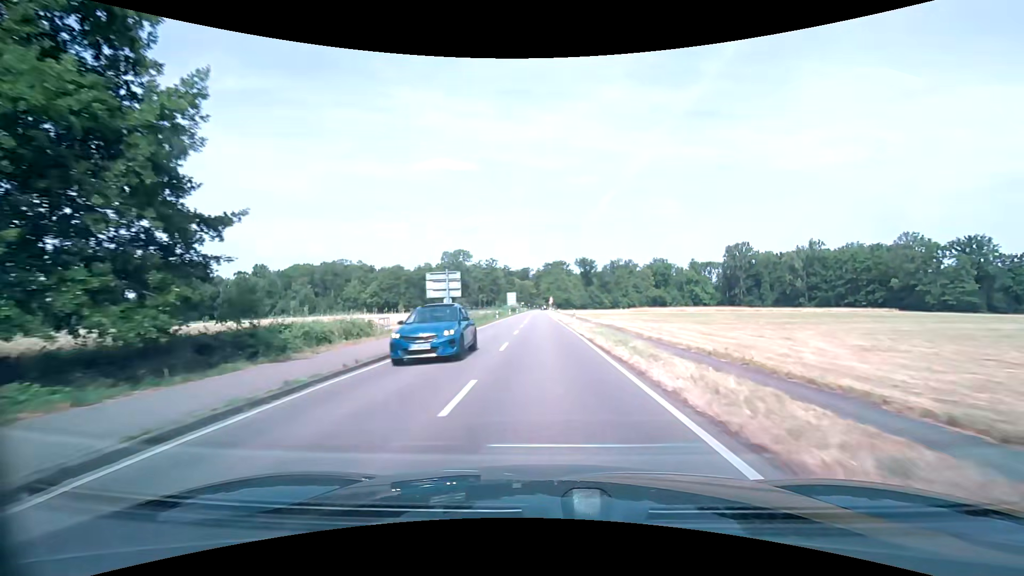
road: secondary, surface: asphalt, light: Day
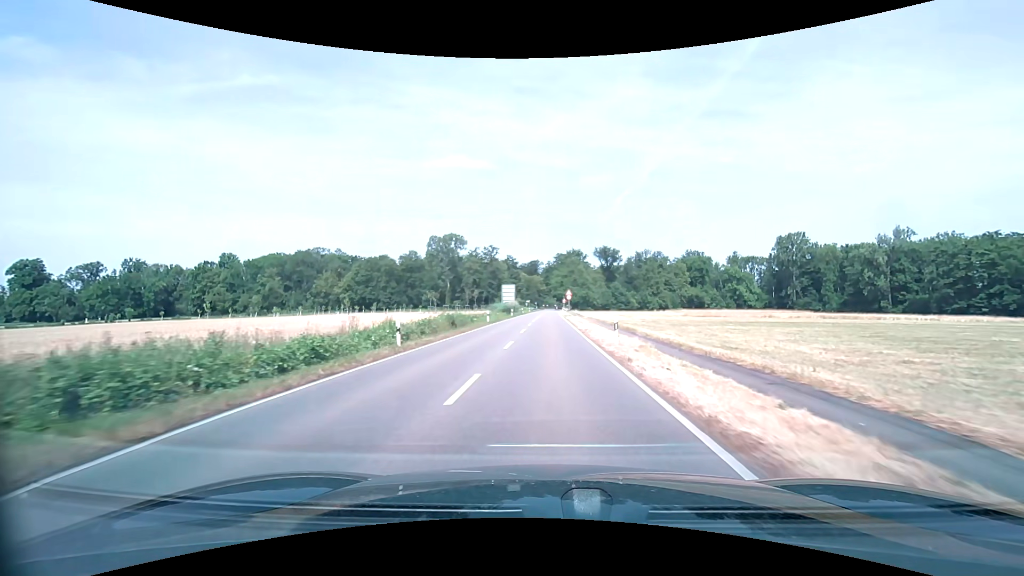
(-0.6, +44.6) m; -2°
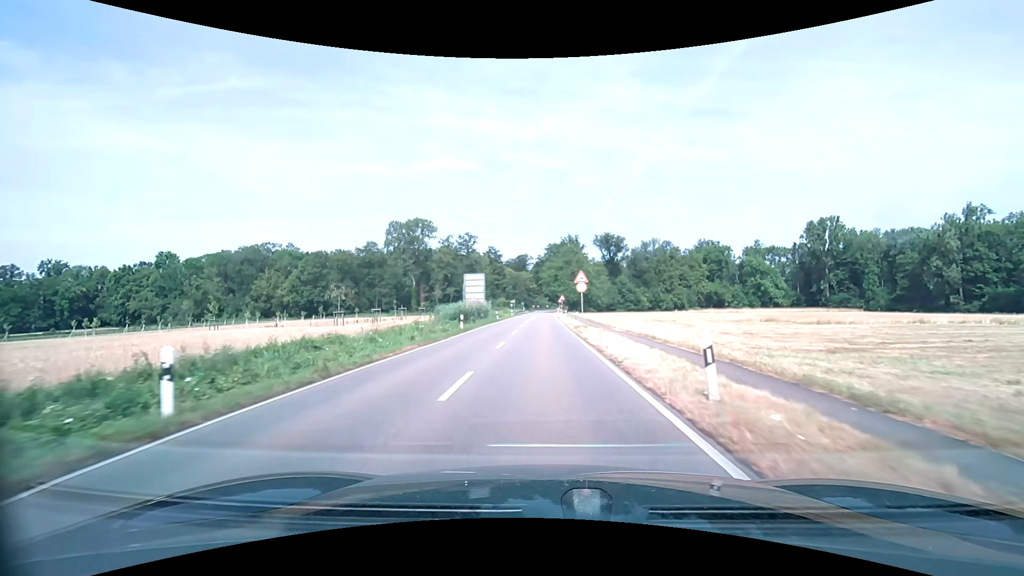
(+0.4, +35.9) m; +1°
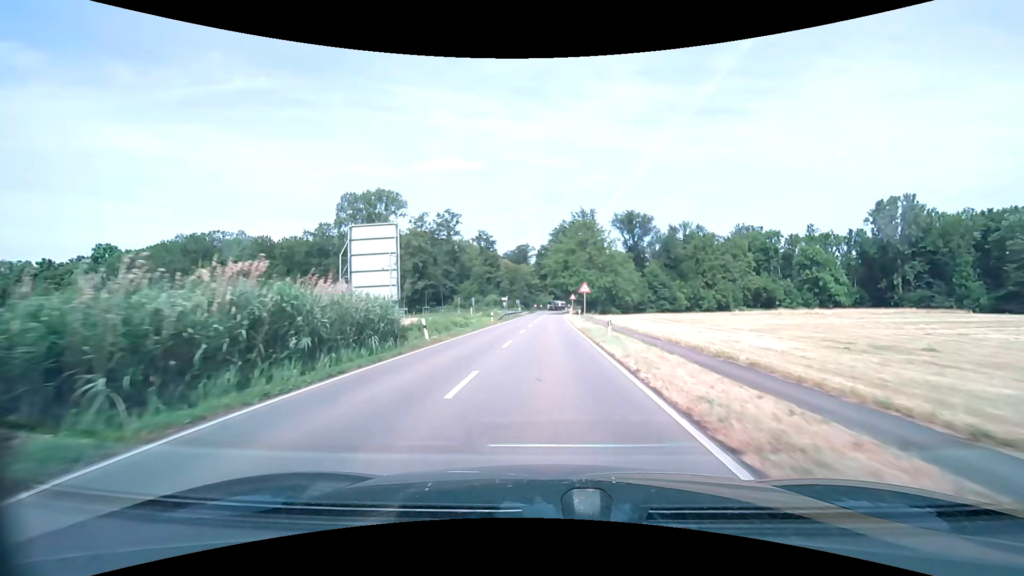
(0.0, +36.1) m; 0°
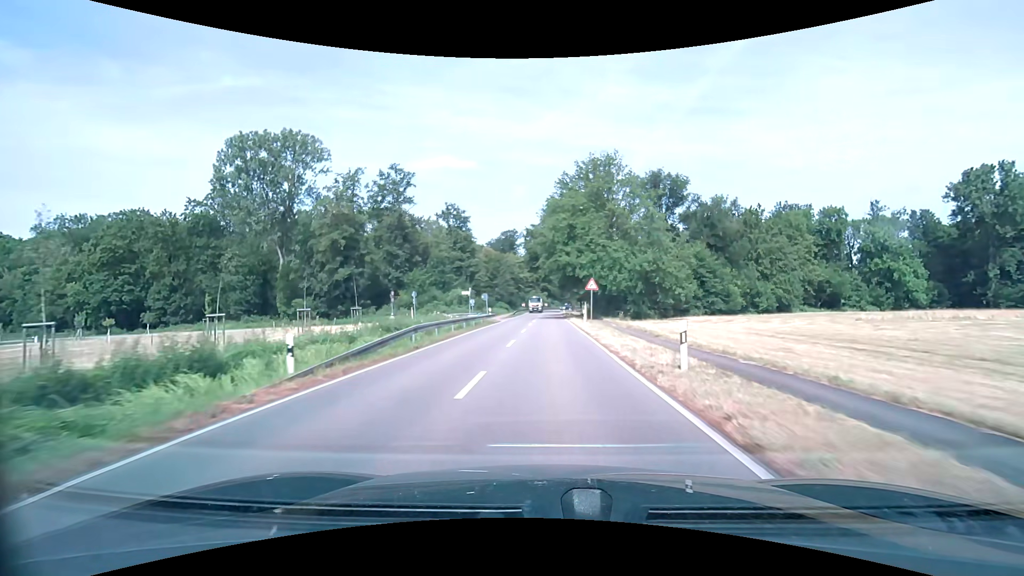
(+0.2, +36.3) m; +1°
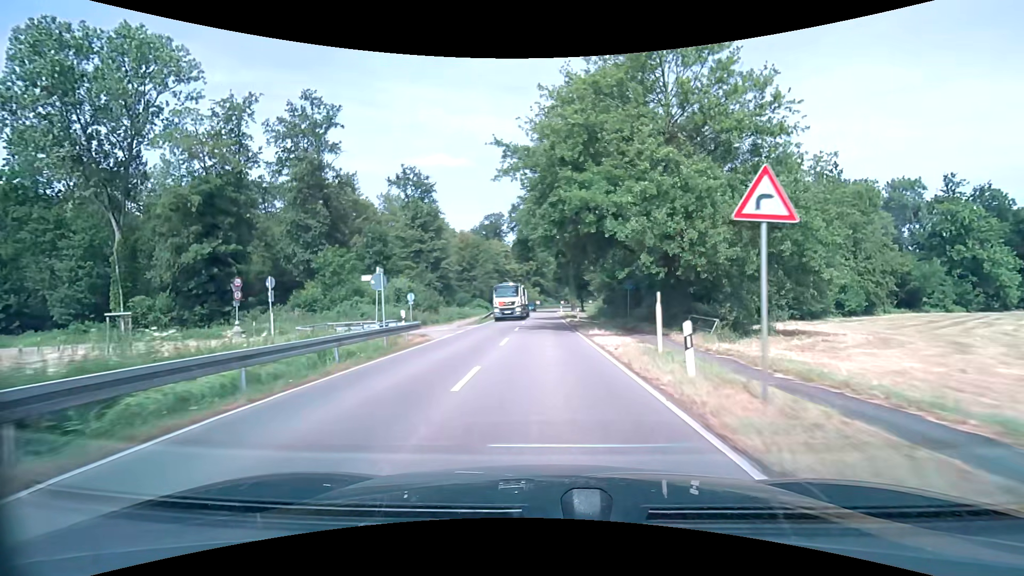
(+0.2, +26.5) m; +1°
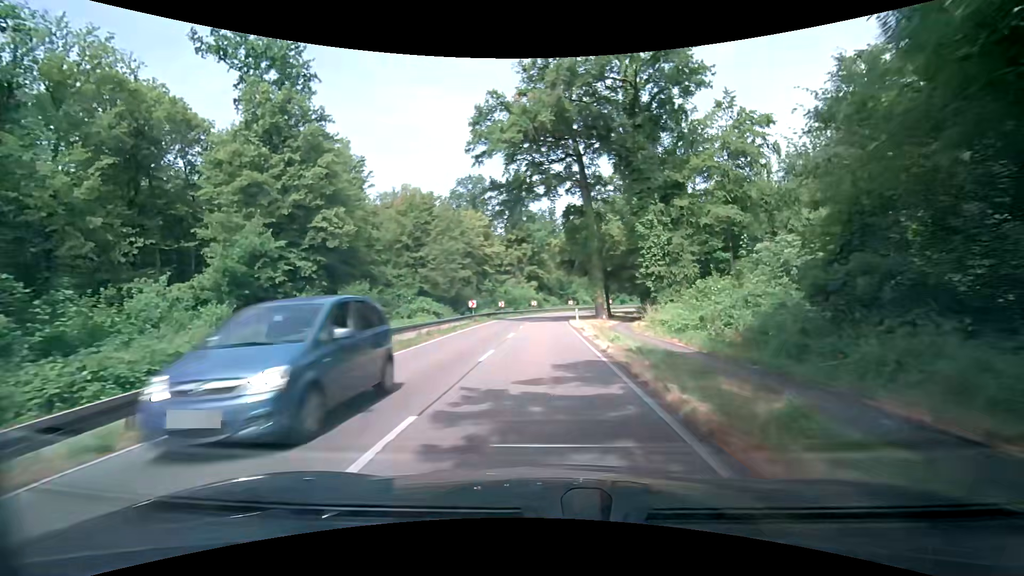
(0.0, +40.6) m; 0°
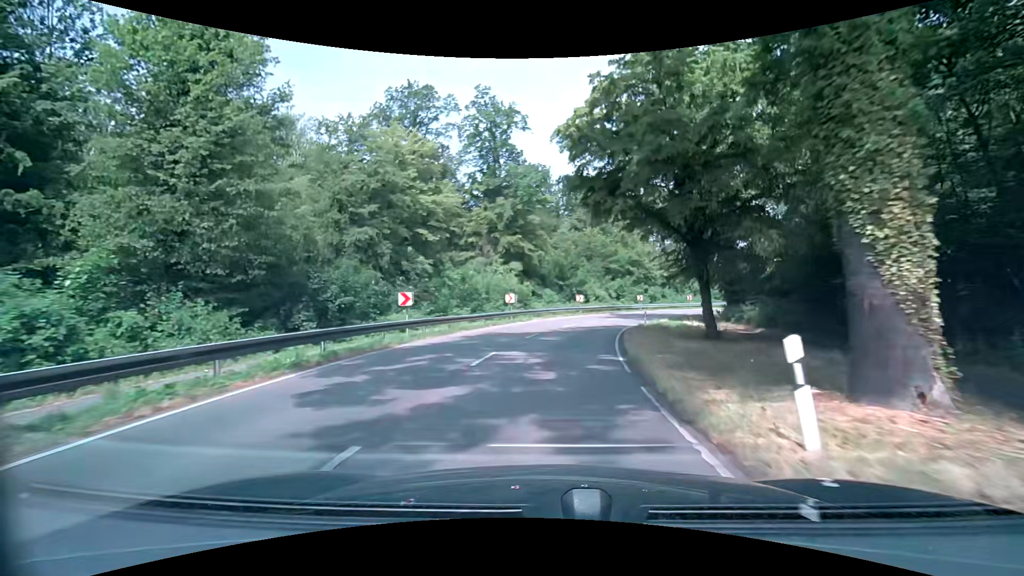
(+0.5, +37.5) m; +1°
(0, +10) (+1, +20) (+3, +30) (+6, +39) (+10, +48) (+15, +57) (+21, +65) (+28, +72) (+35, +79) (+42, +86) m
